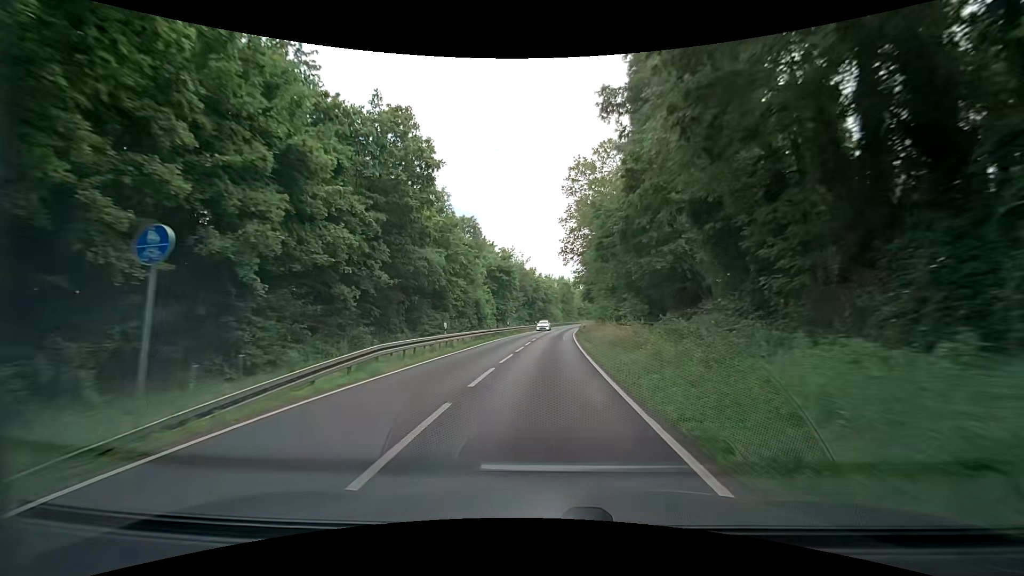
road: secondary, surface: asphalt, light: Day
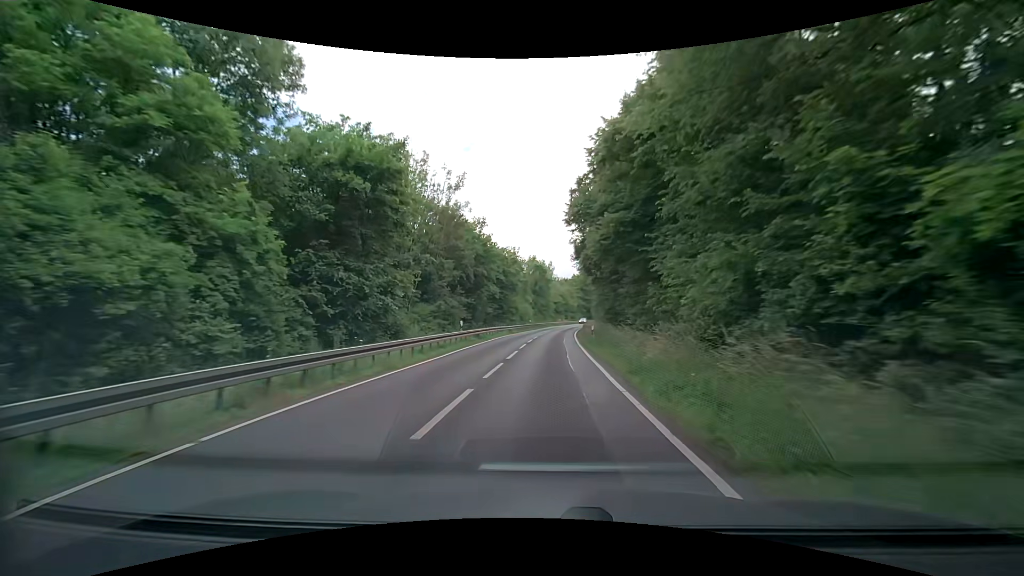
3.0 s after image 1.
(+1.9, +52.5) m; +3°
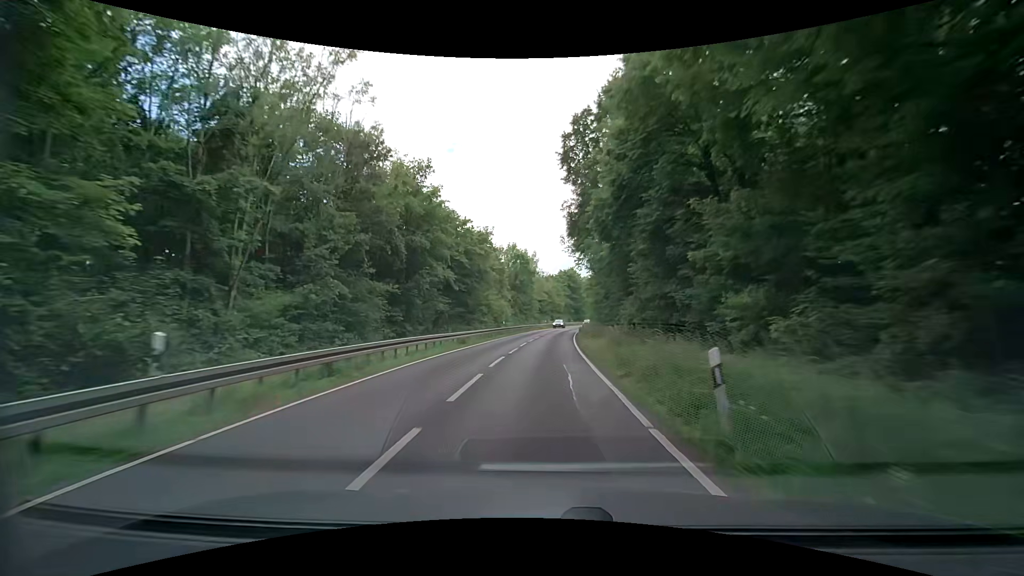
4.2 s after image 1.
(+0.6, +21.2) m; +2°
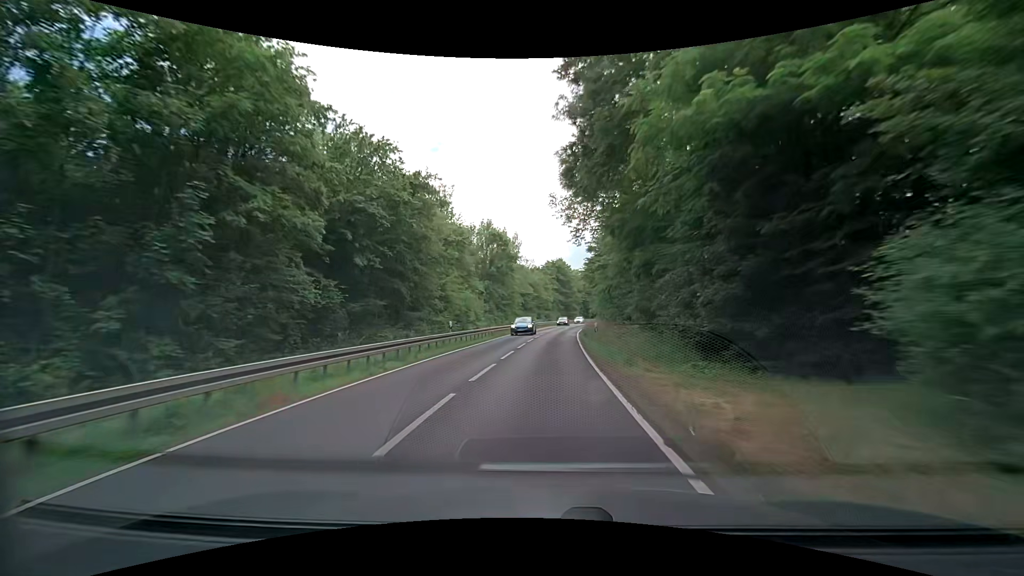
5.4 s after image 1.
(+0.4, +21.3) m; +2°
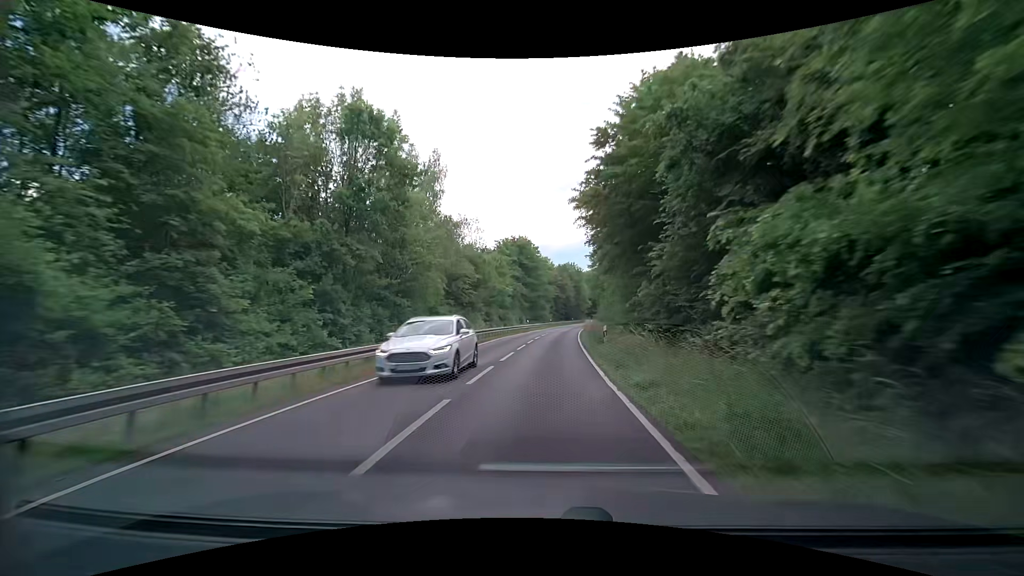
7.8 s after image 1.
(+1.0, +42.6) m; +4°
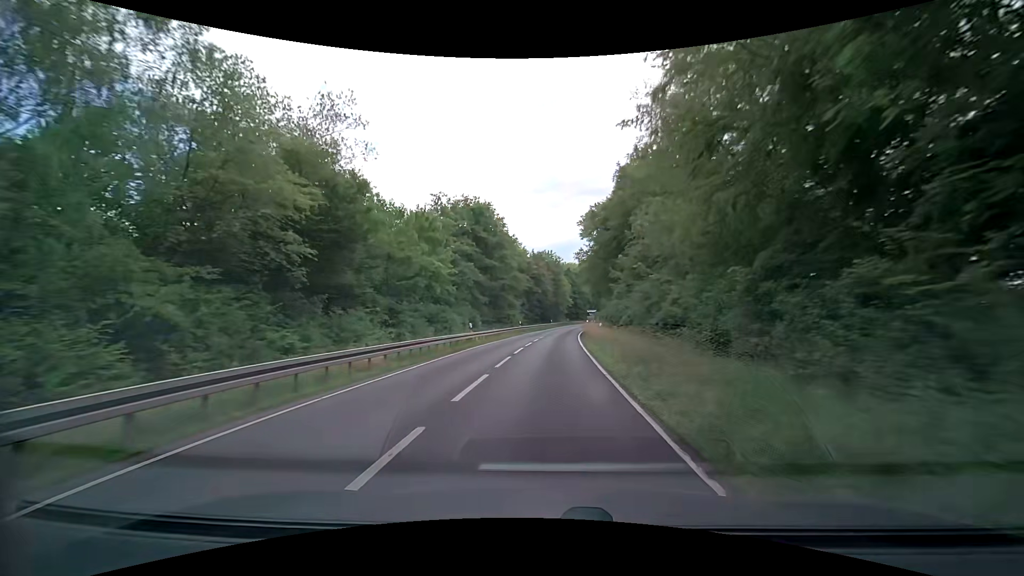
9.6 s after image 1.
(+0.4, +32.0) m; +2°
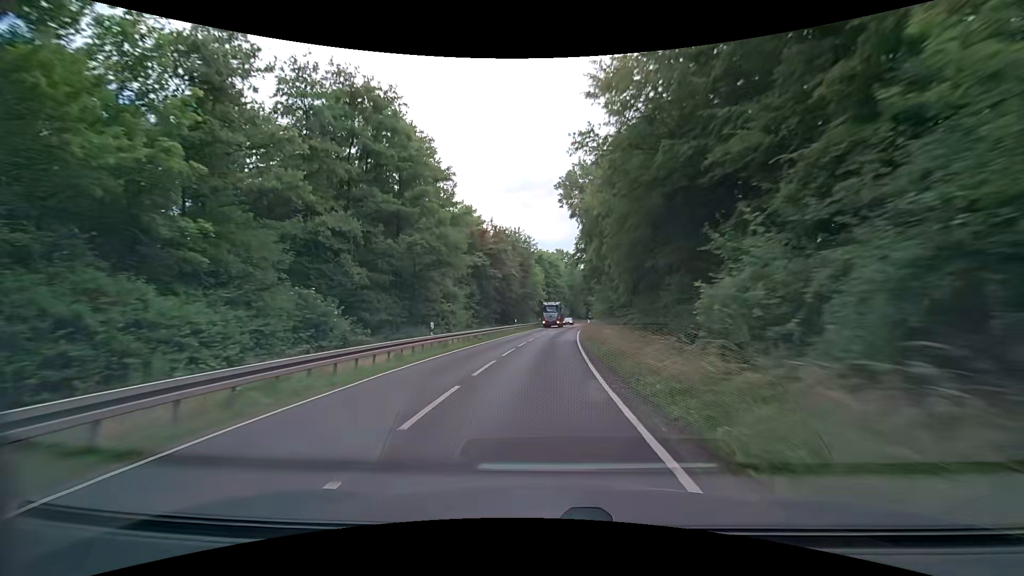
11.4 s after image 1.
(+1.1, +32.0) m; +3°
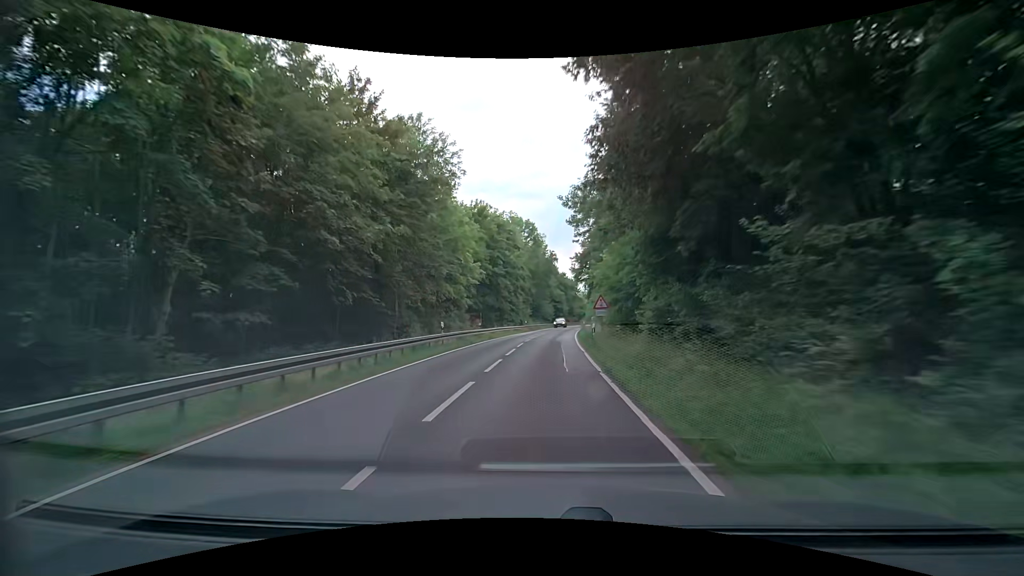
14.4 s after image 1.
(+2.5, +53.4) m; +4°
(0, +10) (0, +20) (+1, +30) (+1, +40) (+2, +50) (+3, +60) (+4, +70) (+5, +80) (+6, +90) (+7, +100) m
